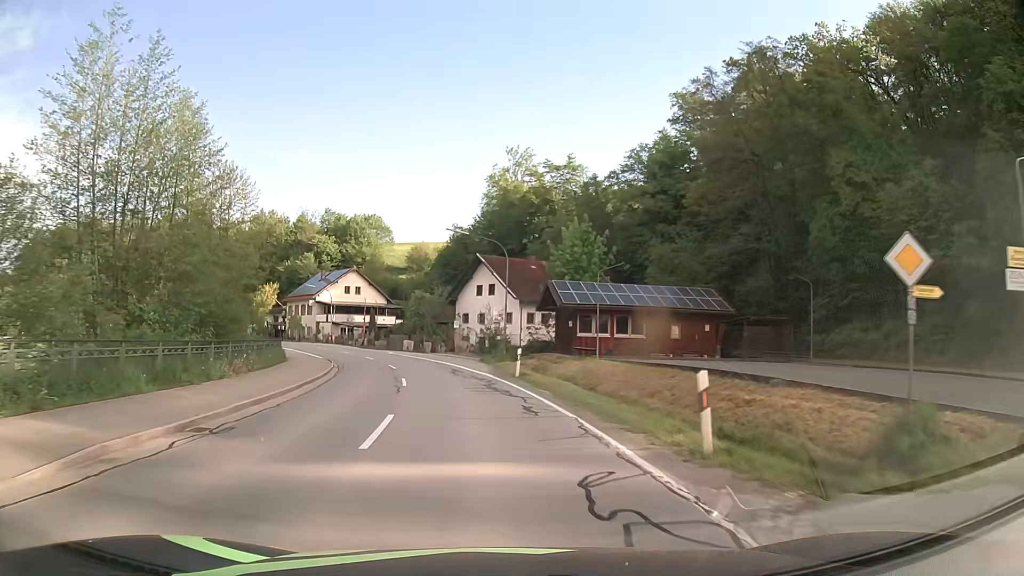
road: secondary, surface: asphalt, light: Day
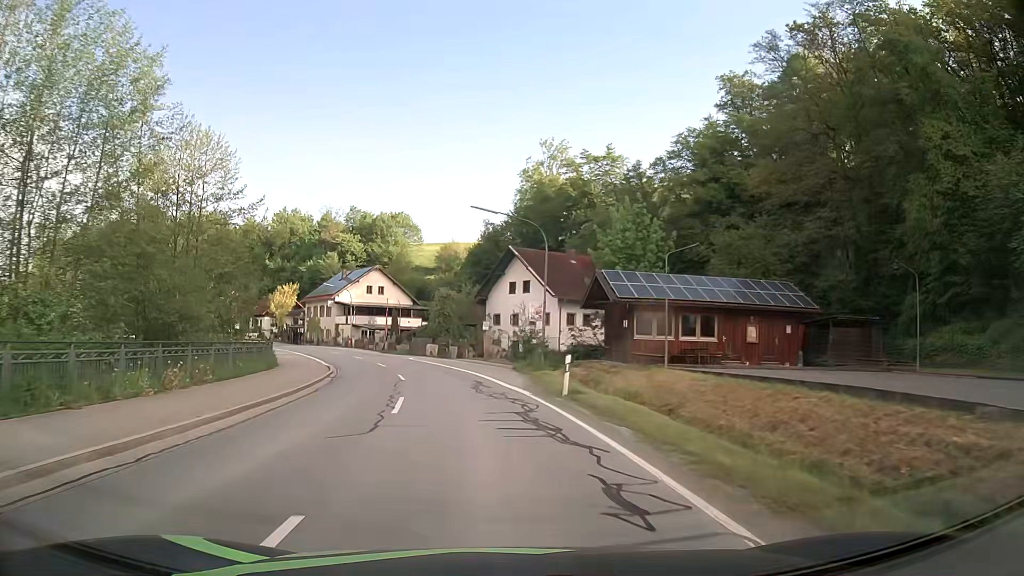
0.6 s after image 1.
(-0.2, +7.4) m; -3°
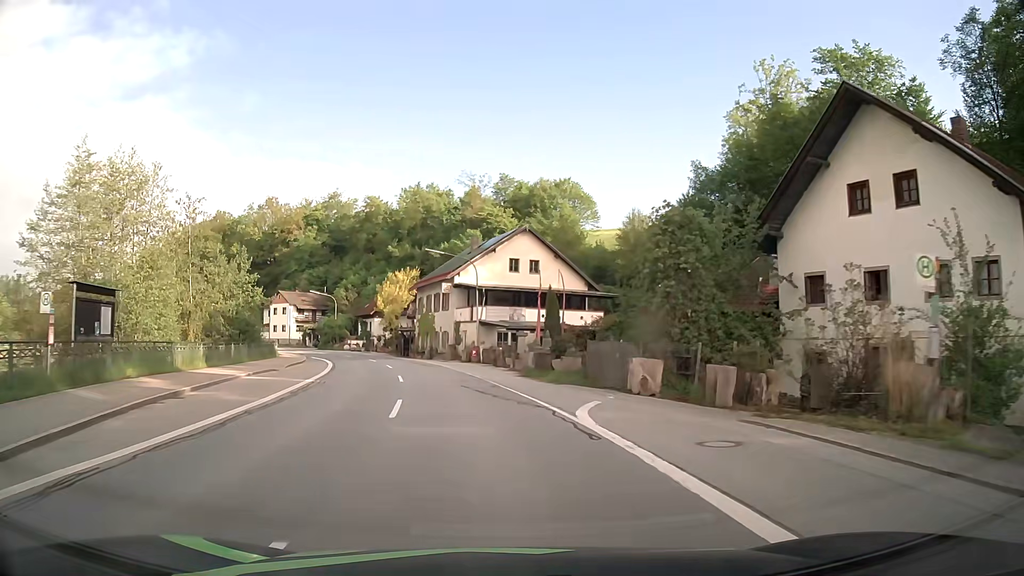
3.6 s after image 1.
(-4.7, +36.8) m; -14°
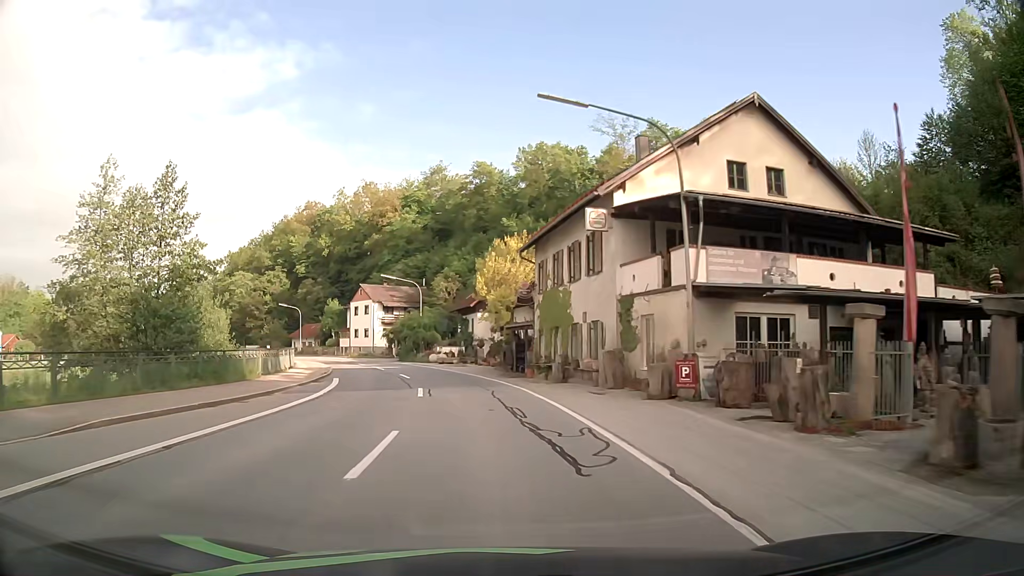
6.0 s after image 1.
(-3.3, +29.8) m; -12°
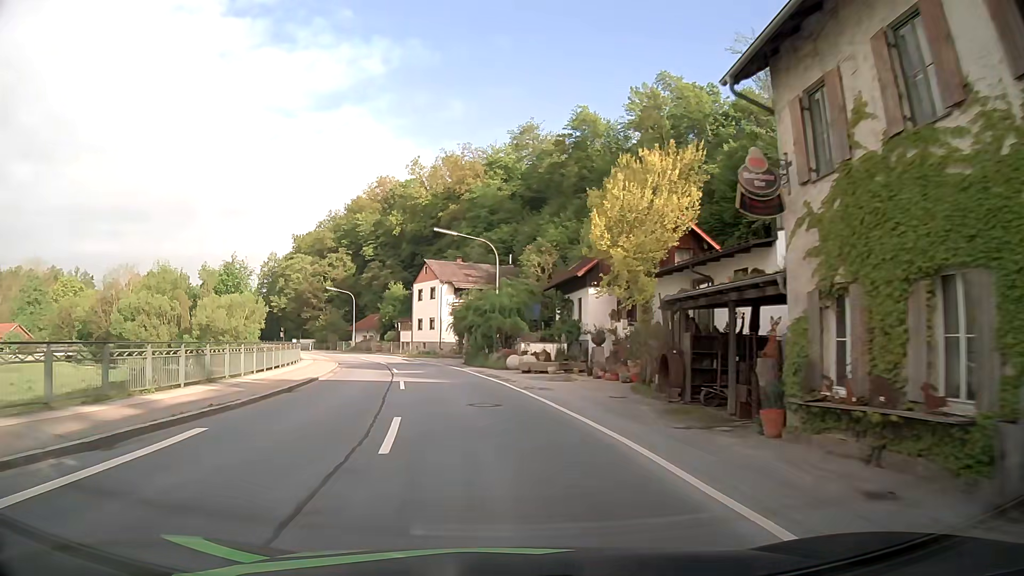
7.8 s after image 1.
(-1.5, +22.6) m; -8°
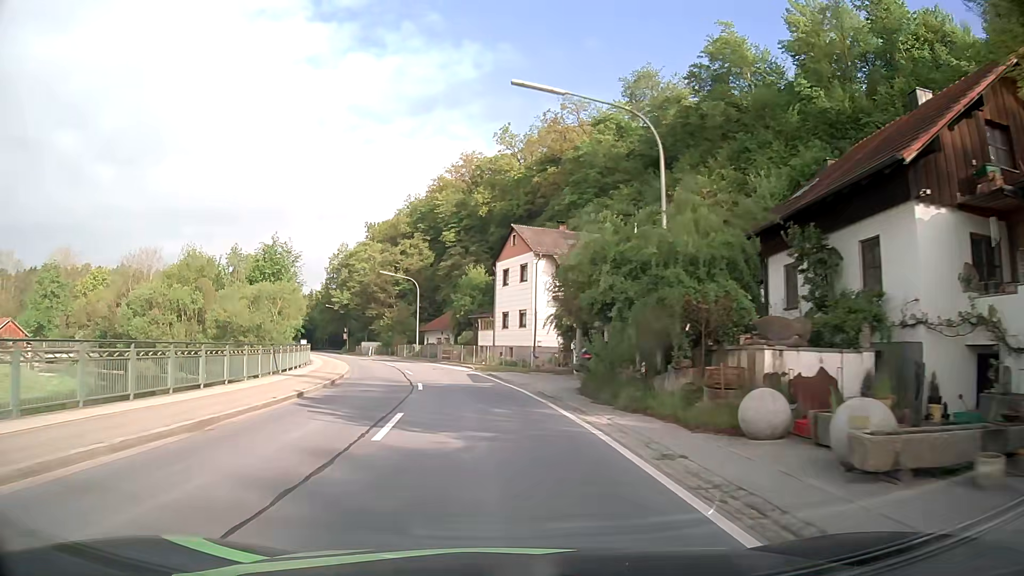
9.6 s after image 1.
(-1.8, +22.7) m; -8°
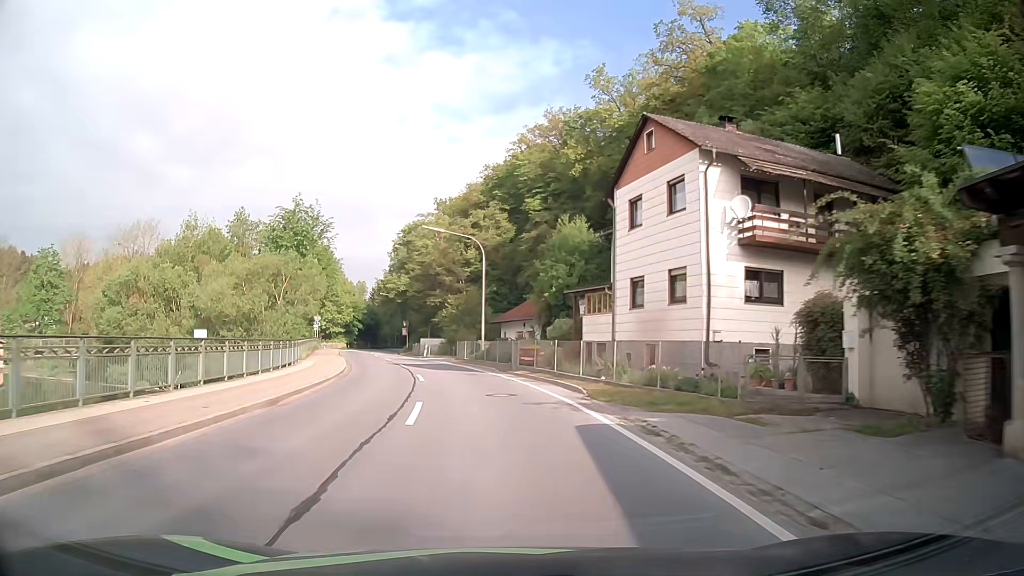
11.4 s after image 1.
(-1.6, +22.7) m; -8°
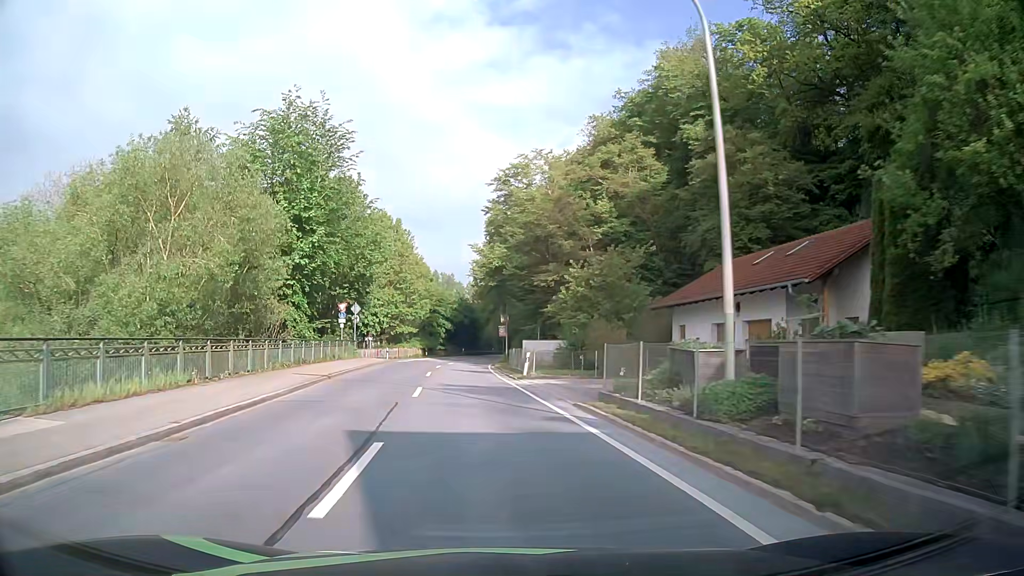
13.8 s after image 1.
(-2.7, +30.2) m; -10°
(0, +10) (-1, +20) (-1, +30) (-2, +40) (-3, +50) (-3, +60) (-3, +70) (-3, +80) (-2, +90) (-2, +100) m
